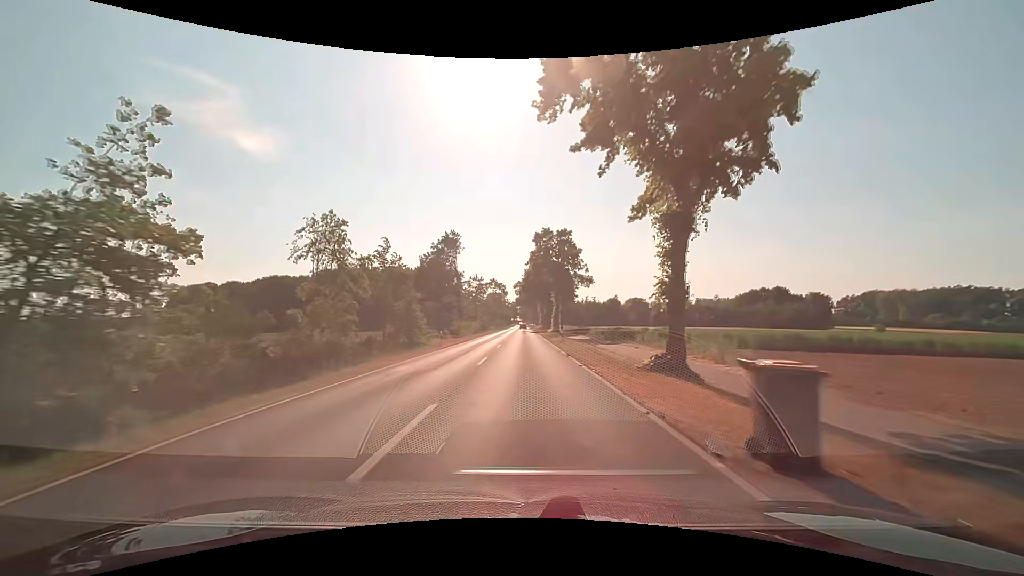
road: secondary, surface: asphalt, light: Day
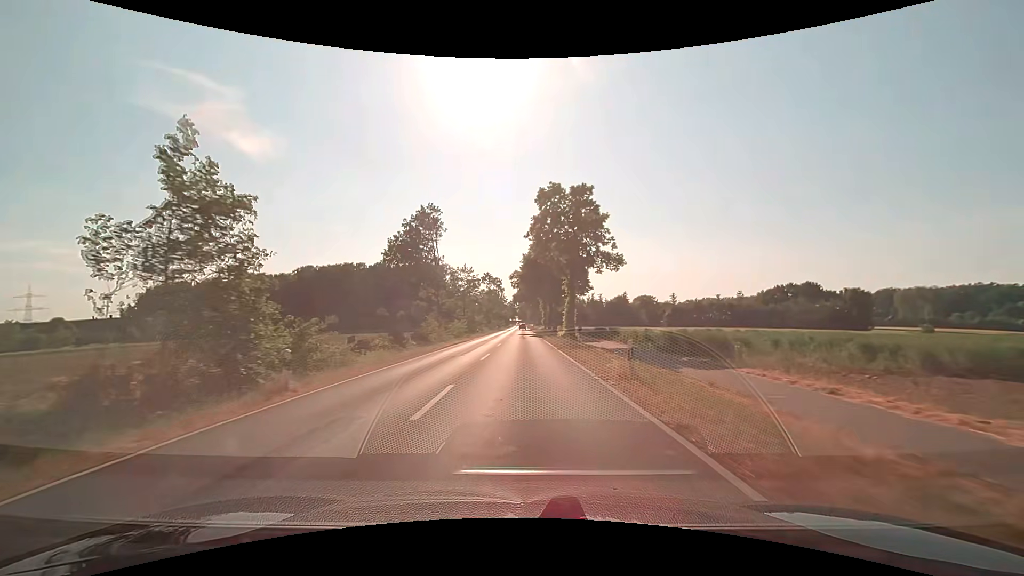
(+0.1, +21.4) m; +1°
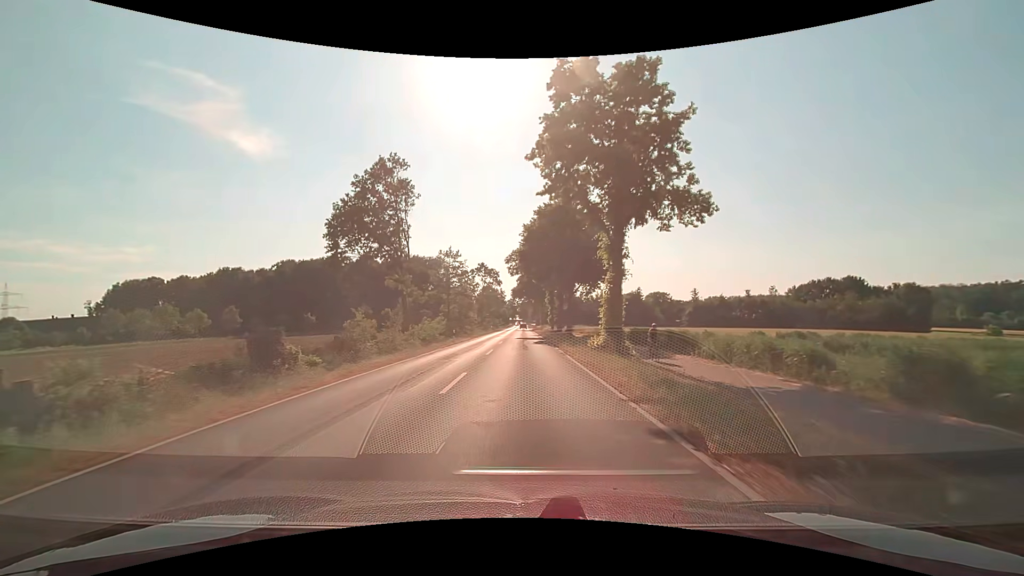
(-0.3, +21.5) m; -1°
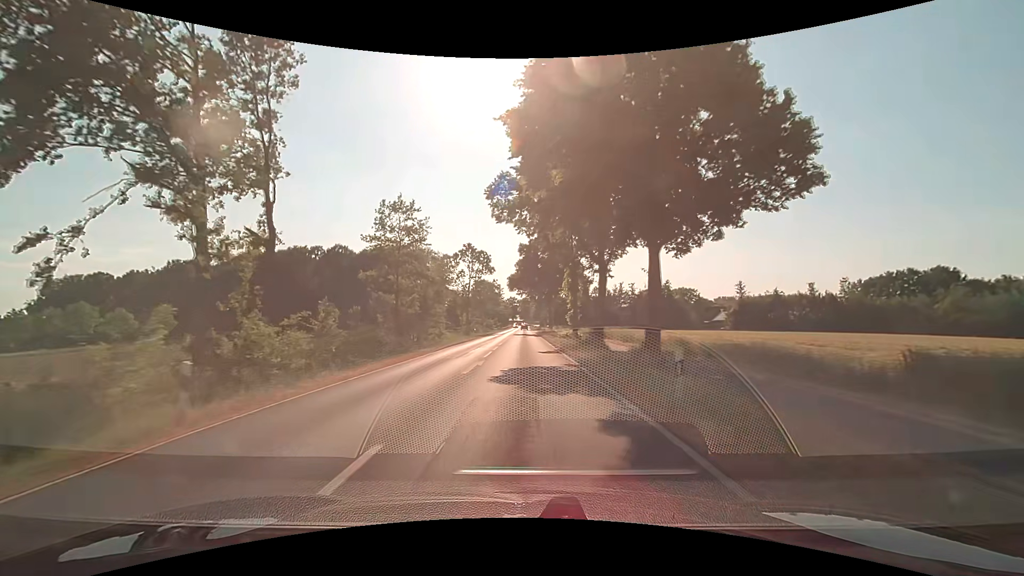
(+0.1, +32.1) m; 0°
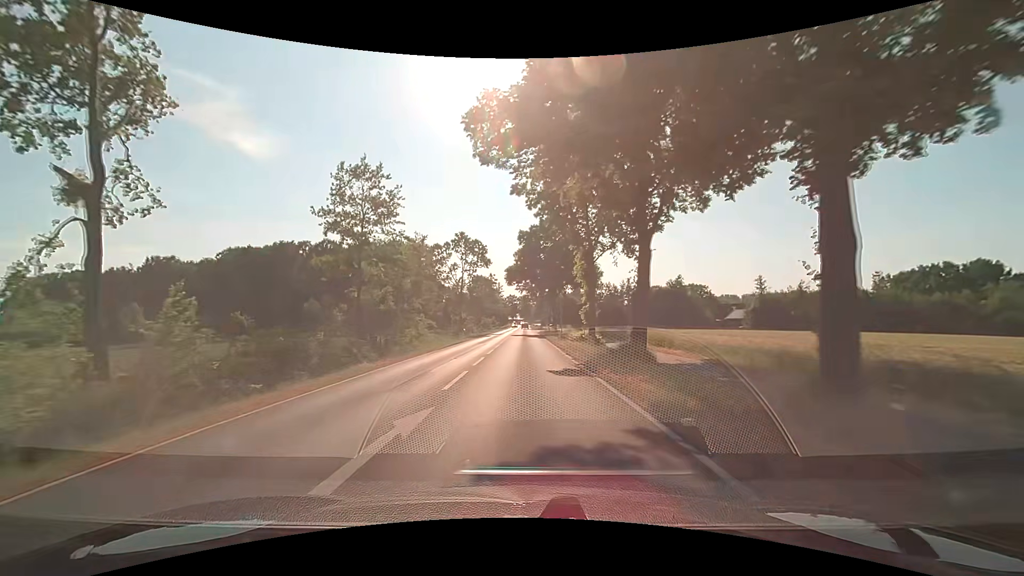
(0.0, +10.5) m; 0°
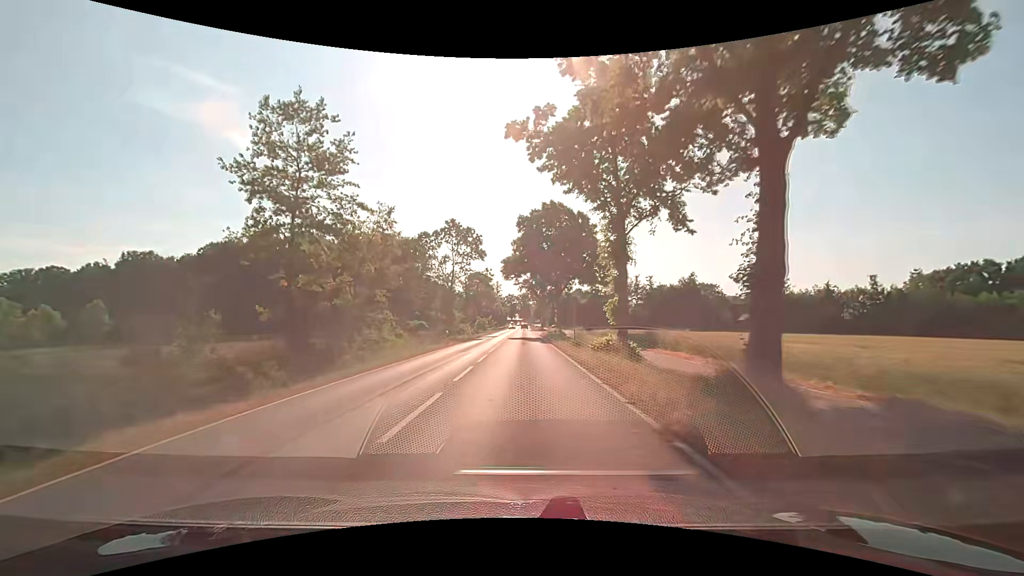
(0.0, +10.2) m; 0°
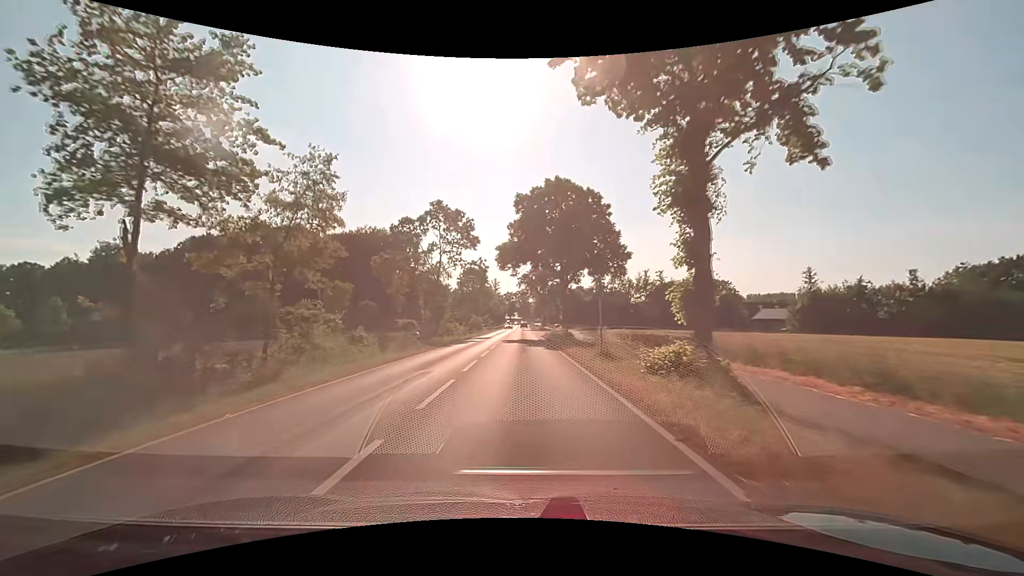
(0.0, +9.9) m; 0°
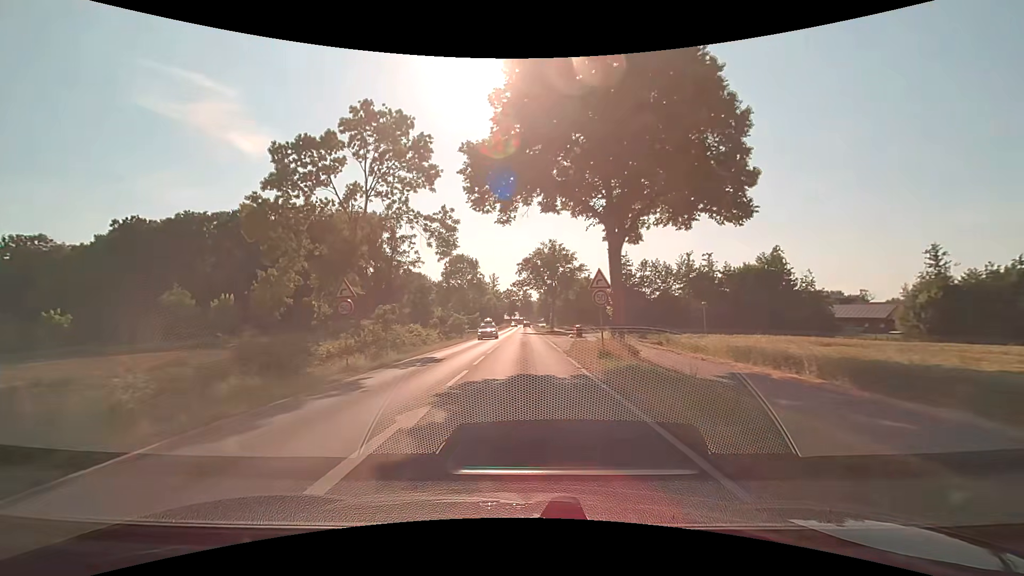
(+0.1, +28.2) m; 0°
(0, +10) (0, +20) (0, +30) (0, +40) (0, +50) (0, +60) (0, +70) (0, +80) (0, +90) (0, +100) m
